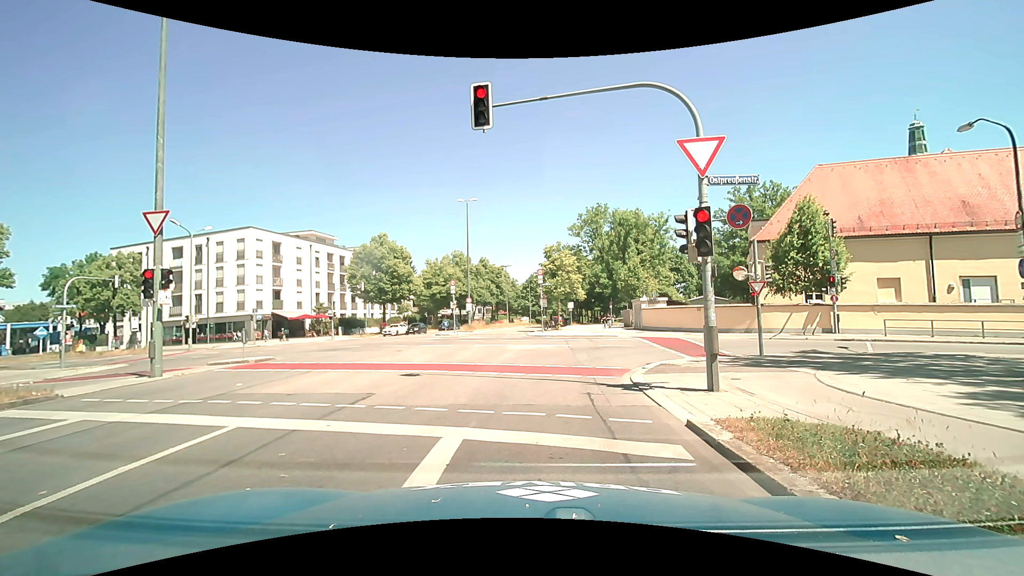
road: secondary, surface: asphalt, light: Day
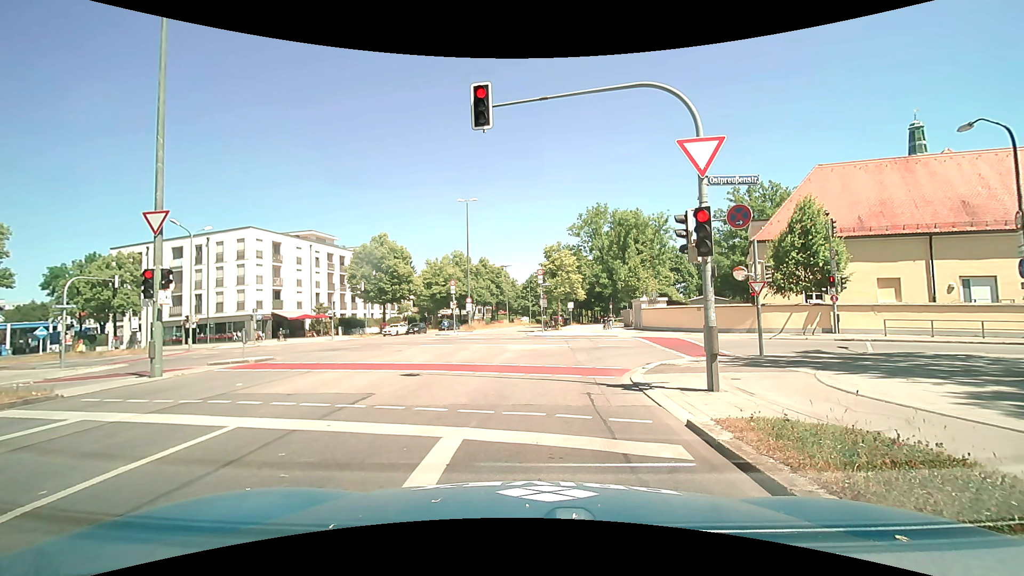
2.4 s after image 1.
(0.0, 0.0) m; 0°
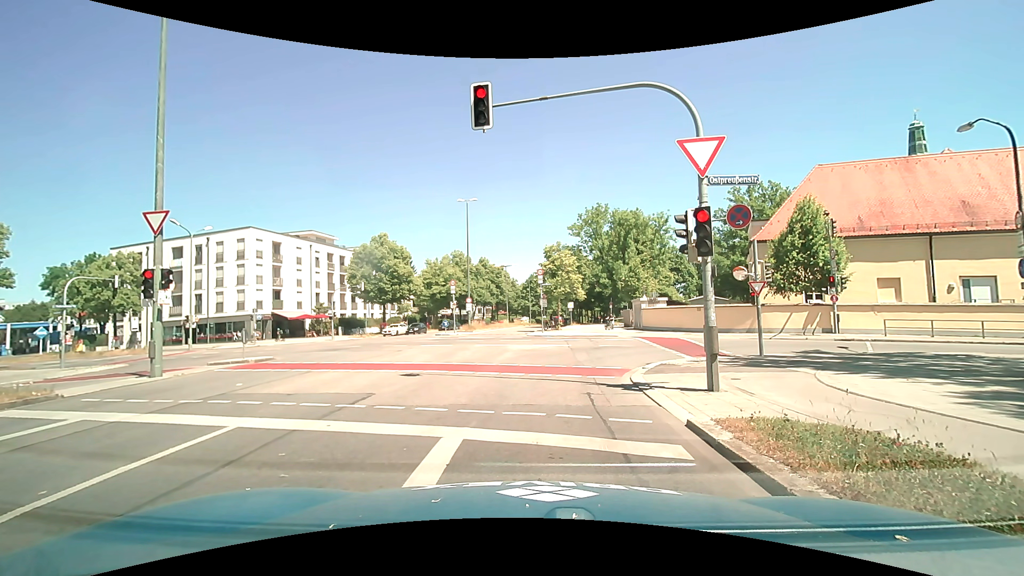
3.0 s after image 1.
(0.0, 0.0) m; 0°
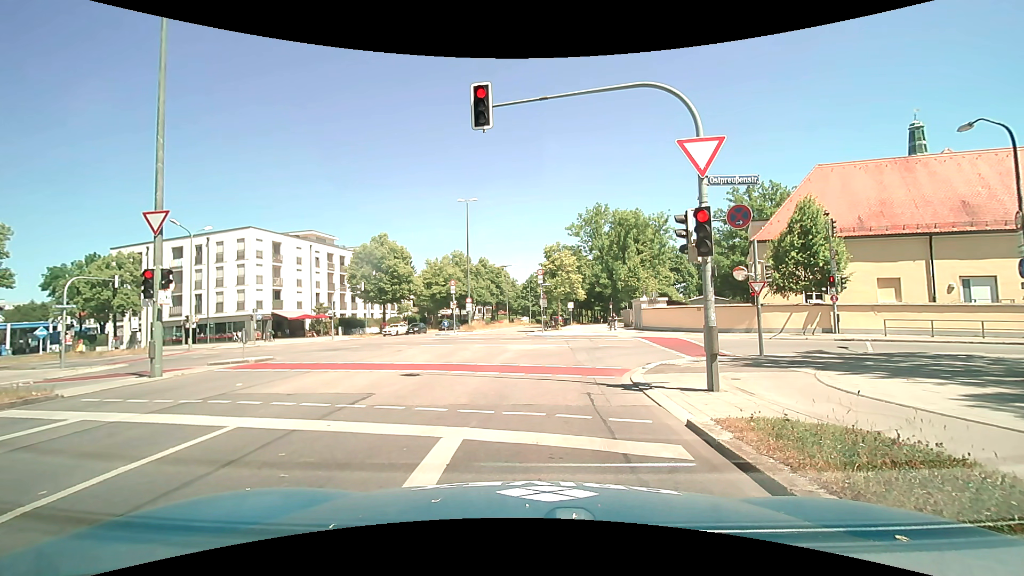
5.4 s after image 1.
(0.0, 0.0) m; 0°
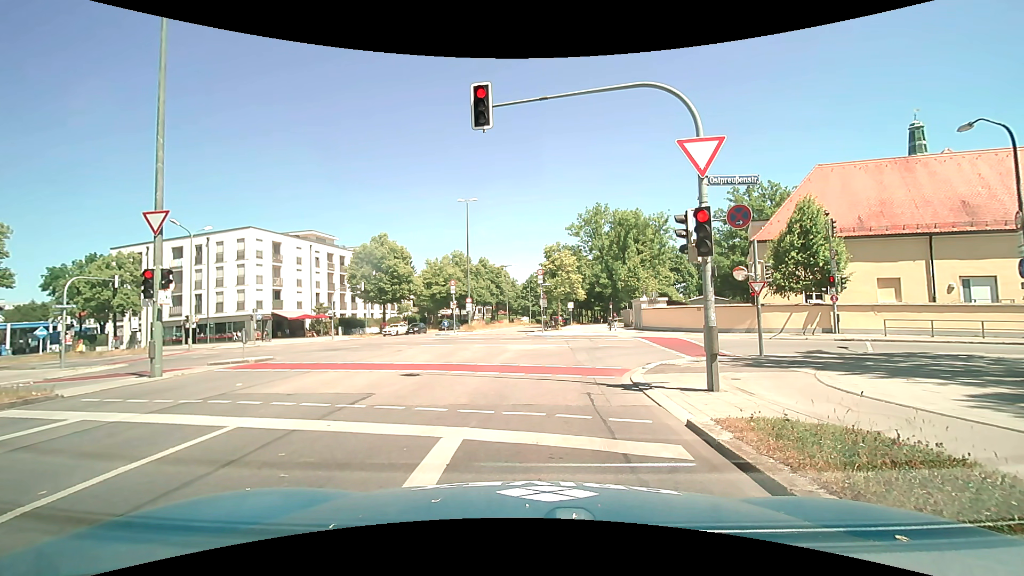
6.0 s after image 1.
(0.0, 0.0) m; 0°
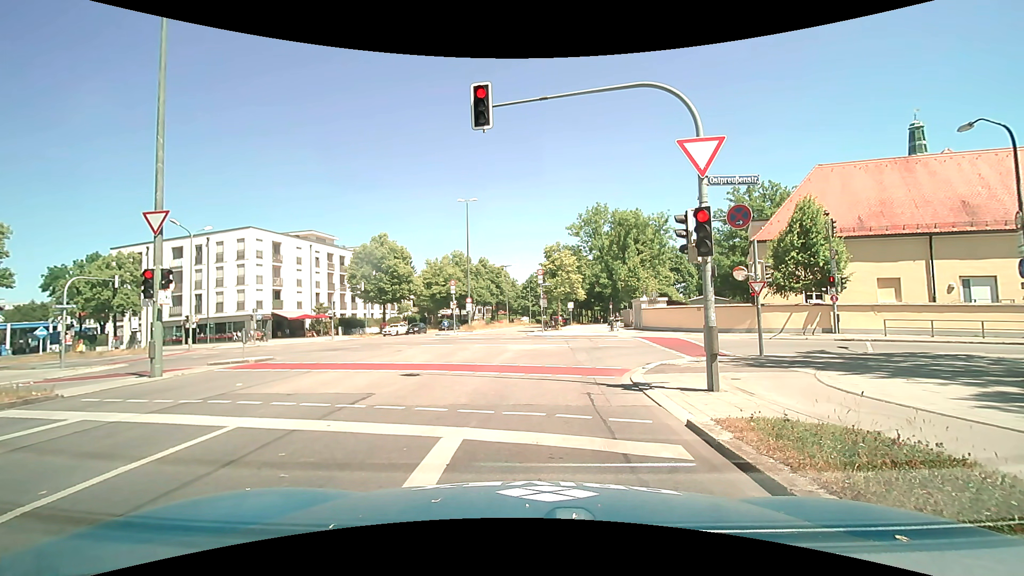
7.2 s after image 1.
(0.0, 0.0) m; 0°
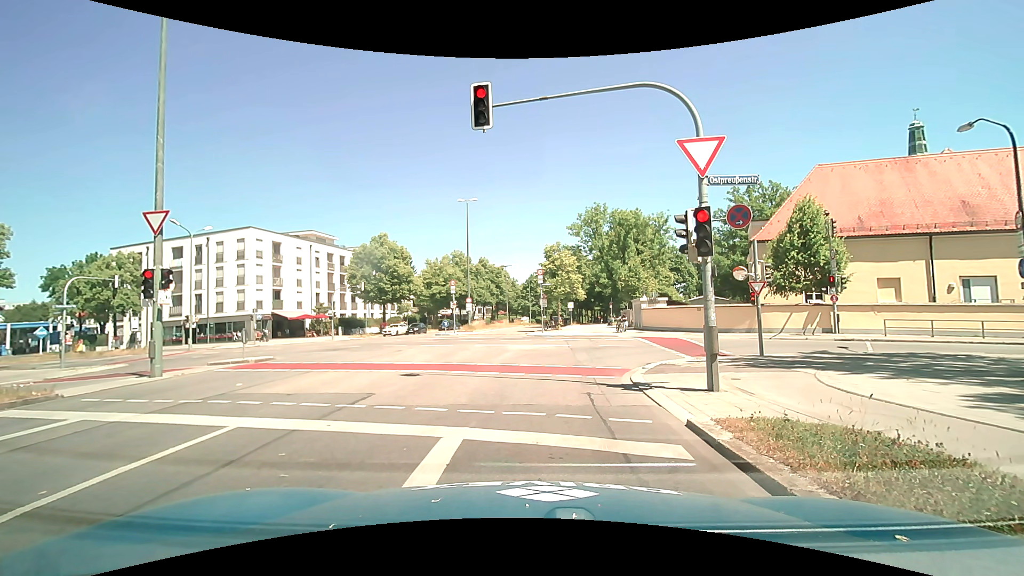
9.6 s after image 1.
(0.0, 0.0) m; 0°
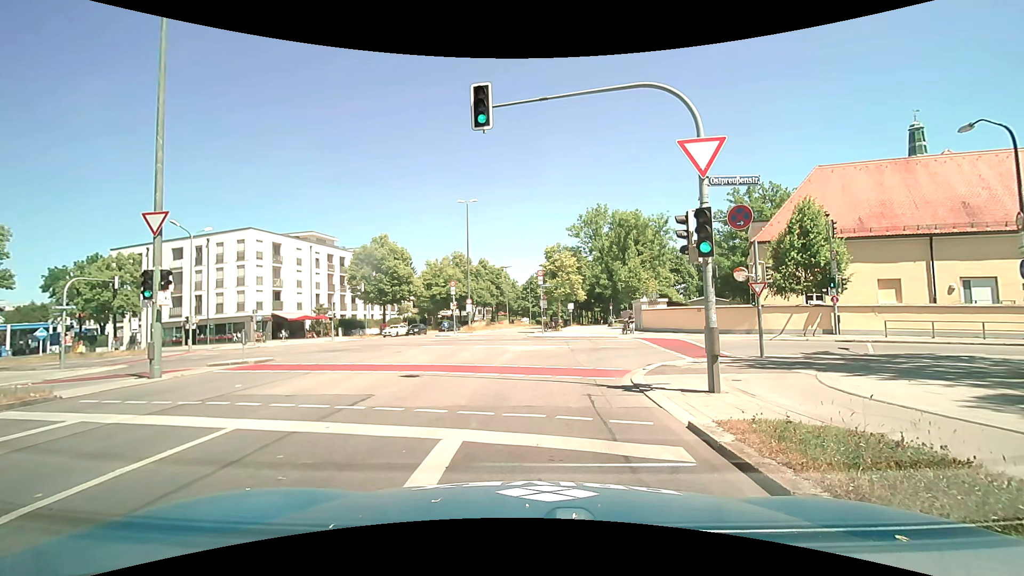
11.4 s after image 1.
(0.0, 0.0) m; 0°
